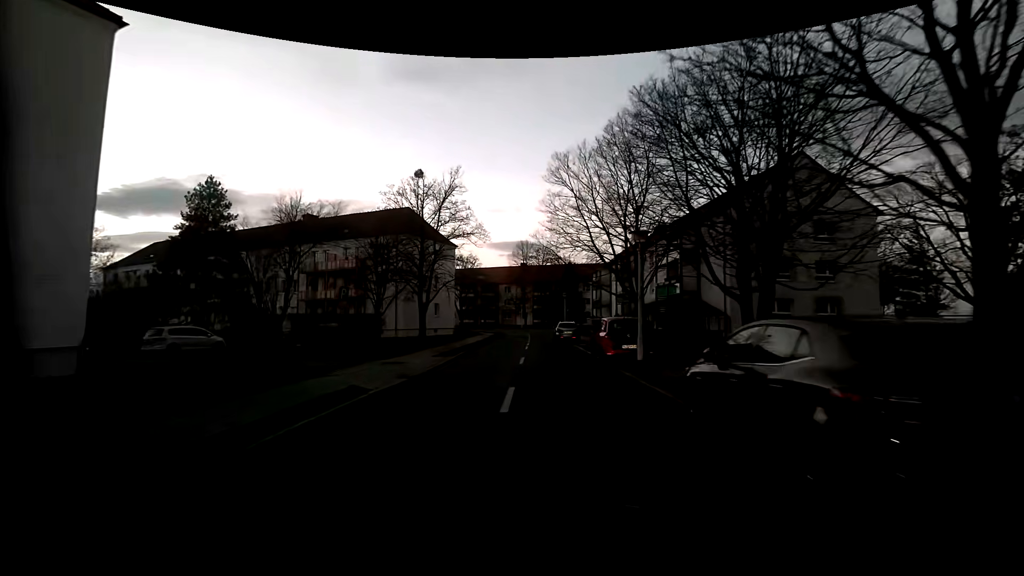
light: Sunrise
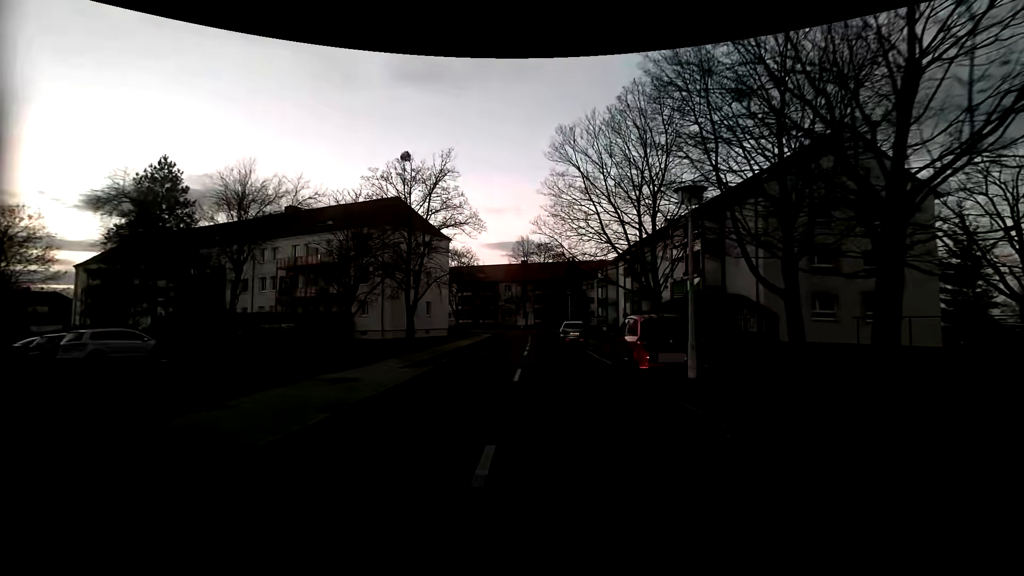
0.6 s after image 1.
(0.0, +4.9) m; 0°
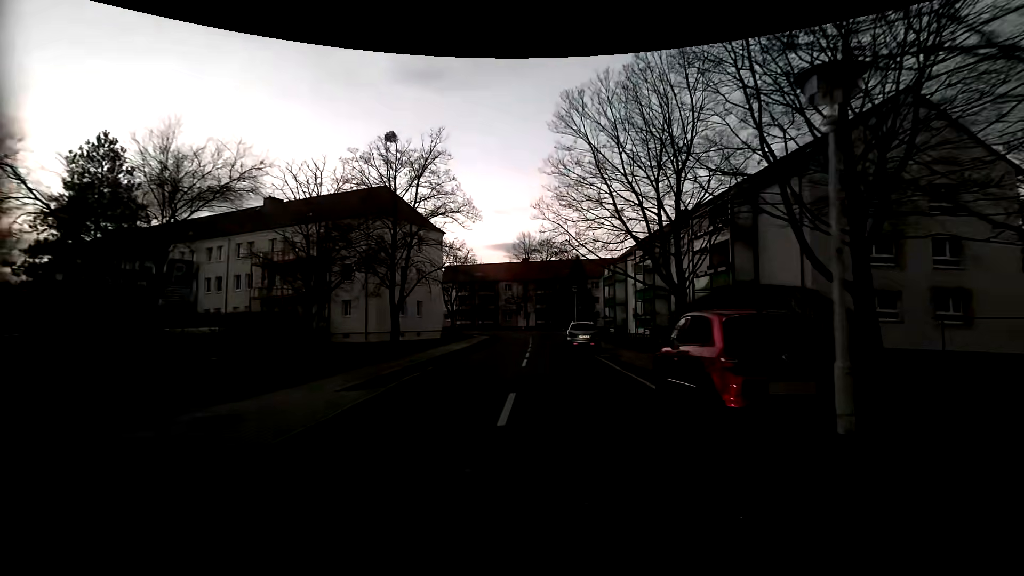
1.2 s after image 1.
(0.0, +4.9) m; -2°
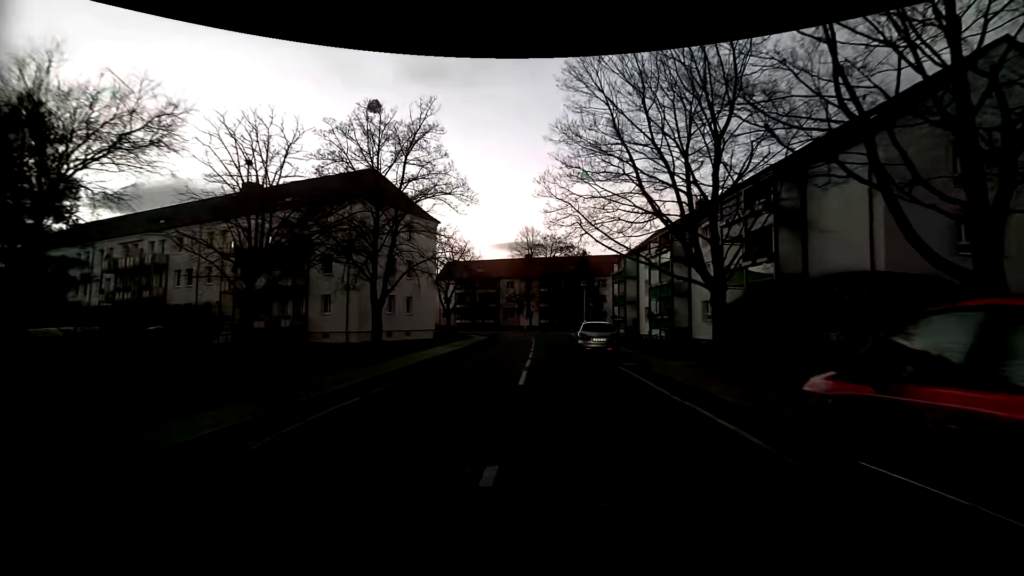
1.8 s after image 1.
(+0.1, +4.9) m; +1°
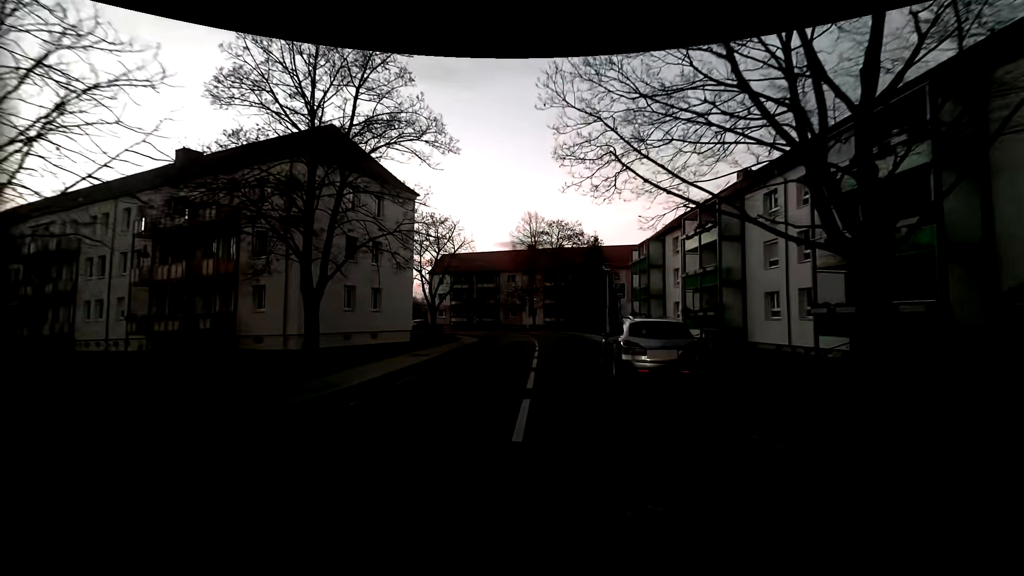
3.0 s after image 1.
(0.0, +9.7) m; 0°
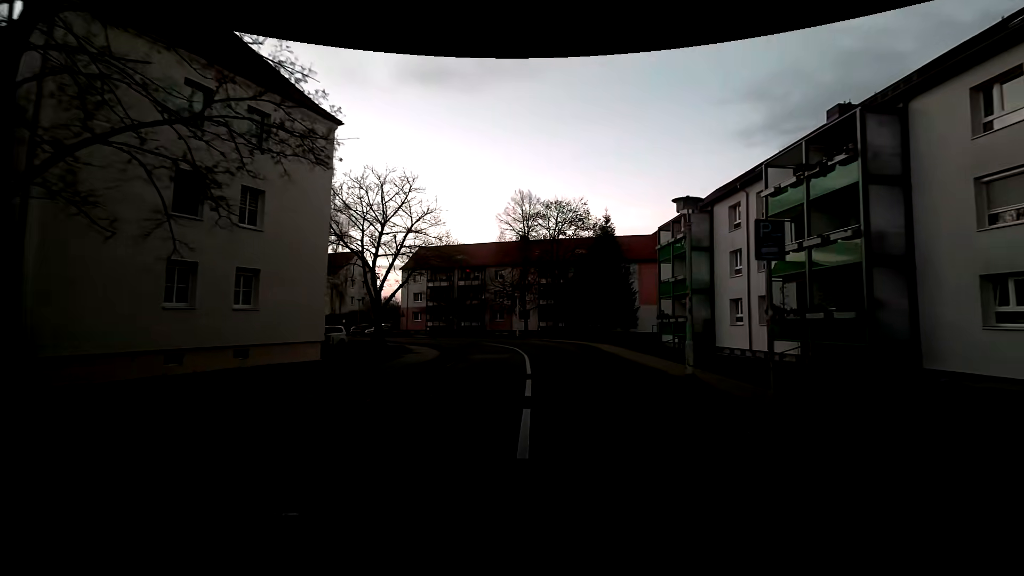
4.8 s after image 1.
(0.0, +14.0) m; +2°
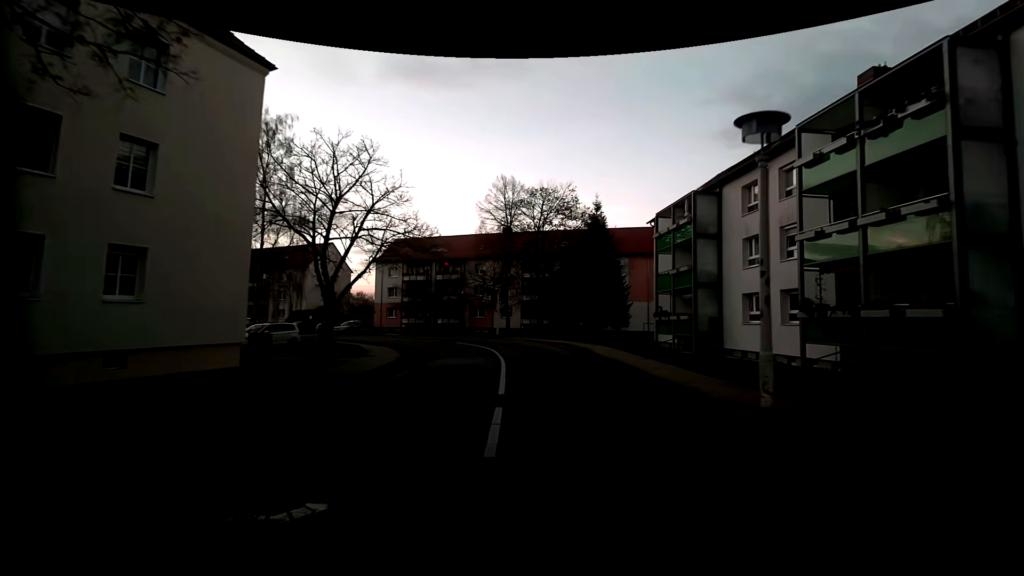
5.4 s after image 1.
(0.0, +4.6) m; 0°
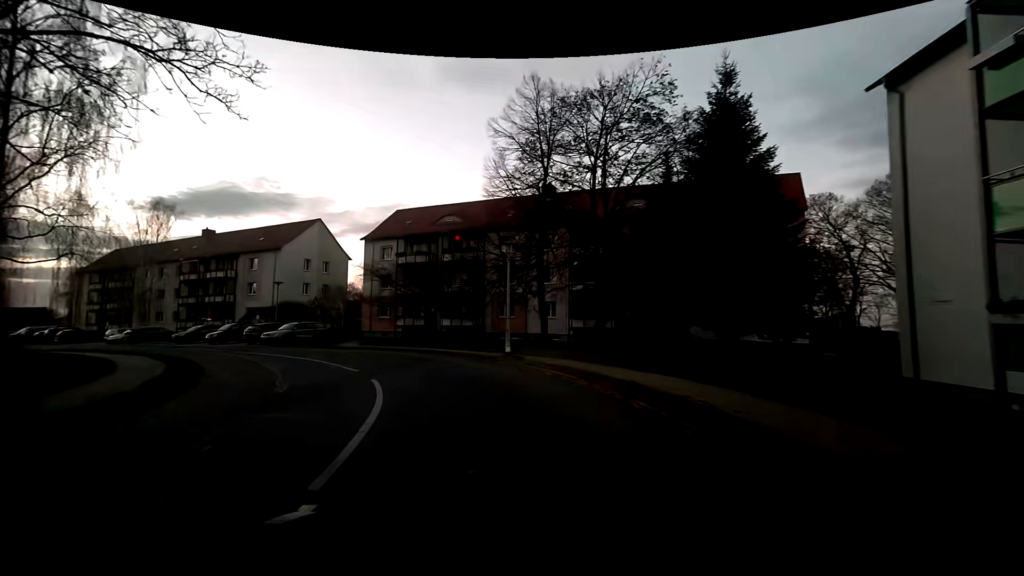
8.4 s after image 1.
(+0.3, +22.1) m; -6°
(-1, +10) (-6, +19) (-12, +26) (-21, +32) (-29, +37) (-38, +41) (-47, +46) (-56, +51) (-65, +55) (-73, +60) m
